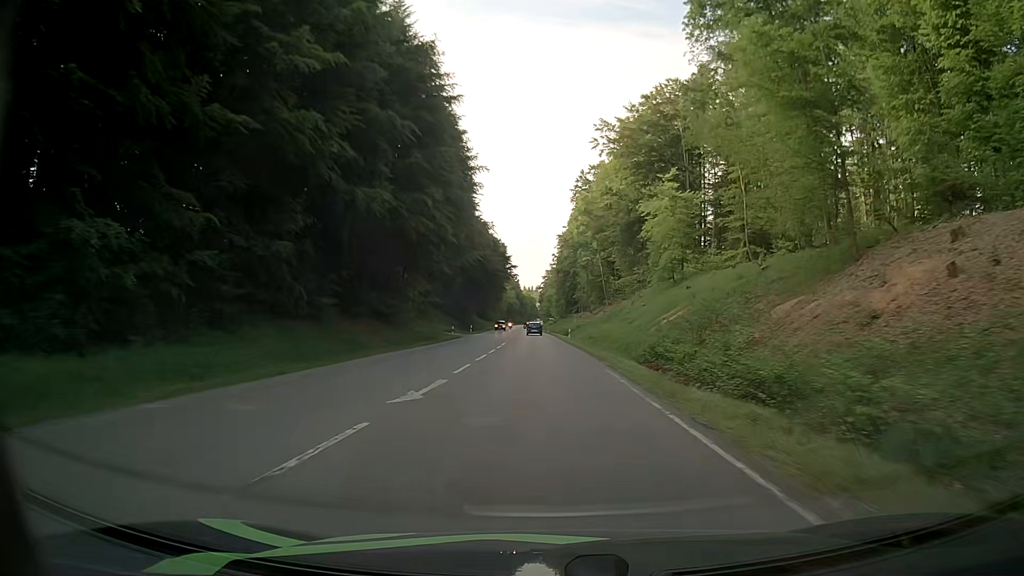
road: secondary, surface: asphalt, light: Day
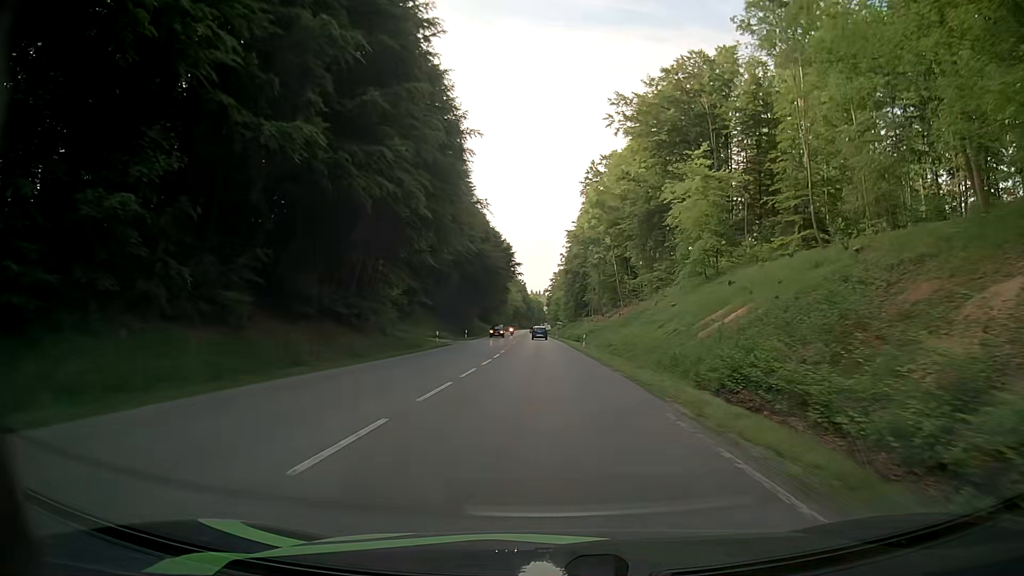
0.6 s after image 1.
(0.0, +12.1) m; 0°
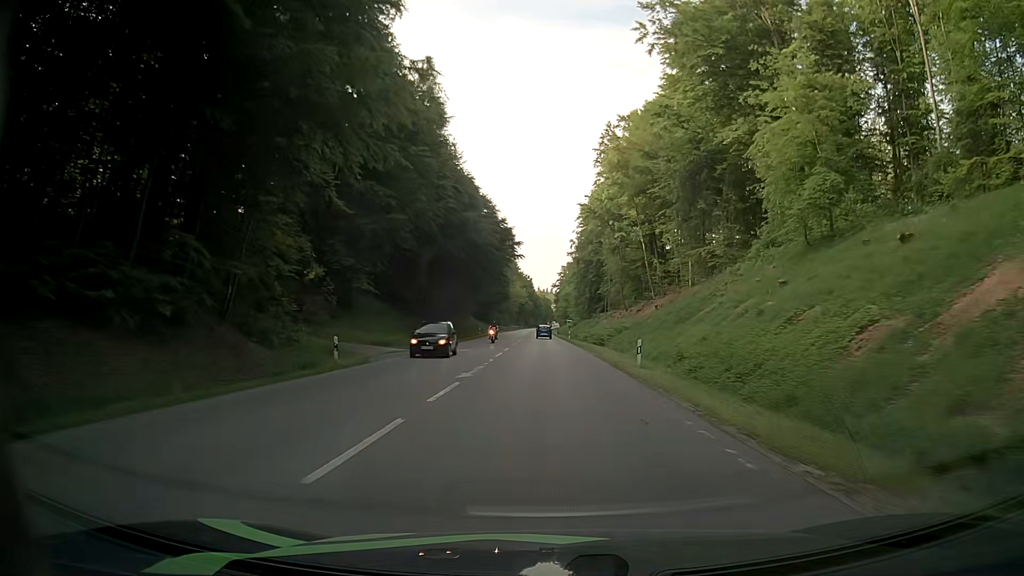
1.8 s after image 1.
(-0.1, +24.3) m; -1°
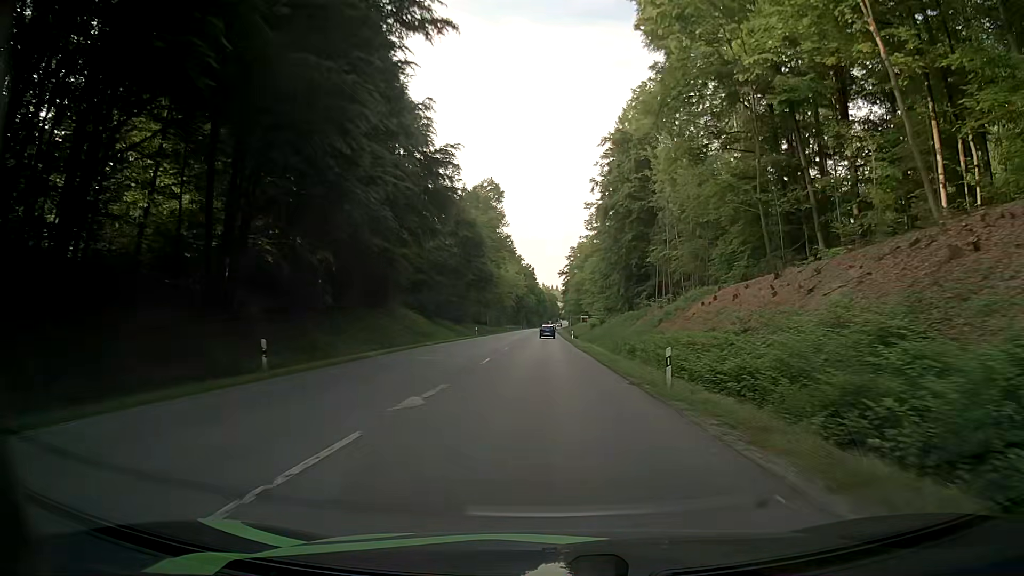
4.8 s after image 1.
(+0.2, +61.6) m; 0°
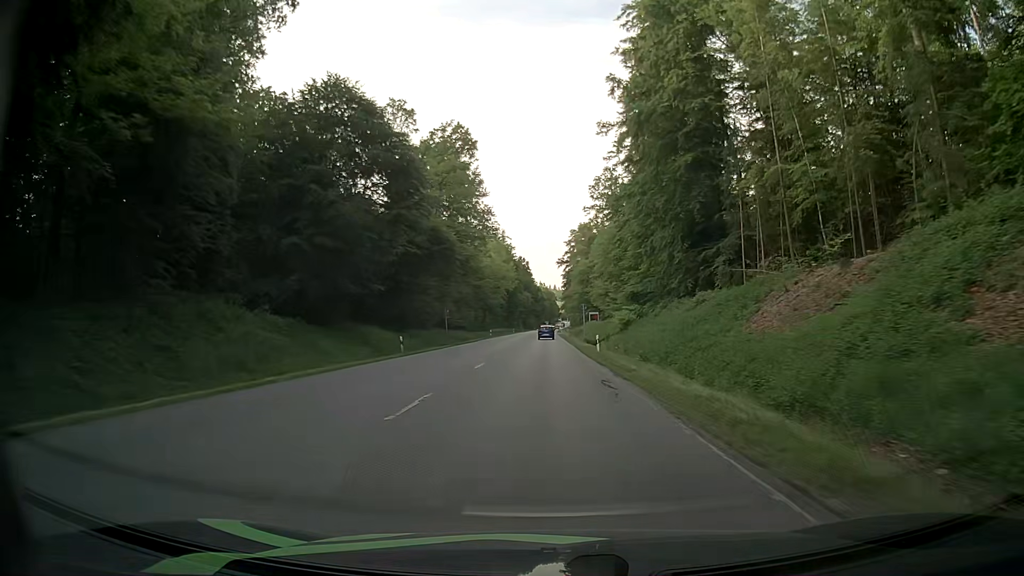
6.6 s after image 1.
(0.0, +37.6) m; 0°
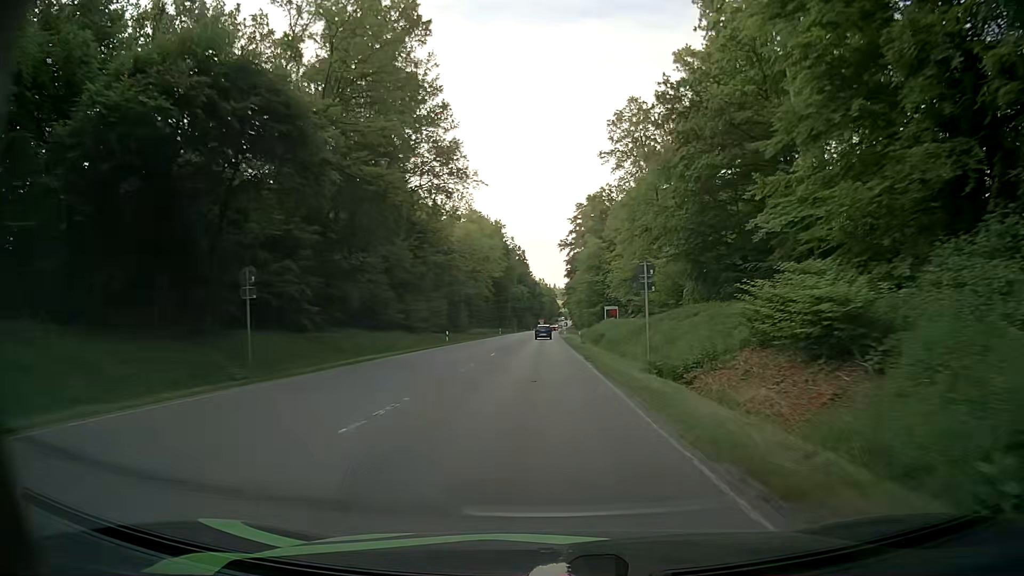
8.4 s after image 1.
(+0.1, +37.8) m; 0°
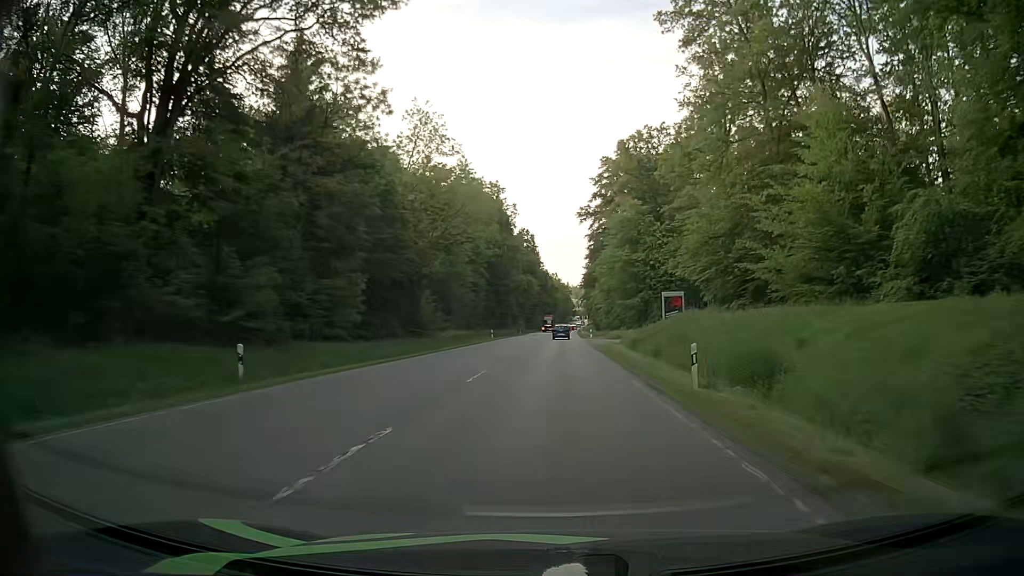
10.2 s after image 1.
(-0.5, +37.6) m; -1°
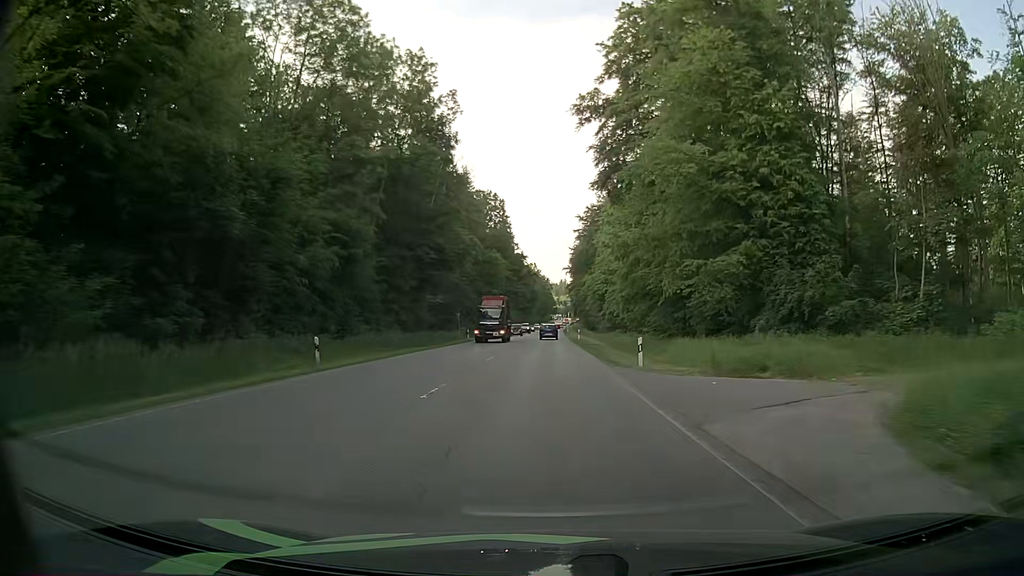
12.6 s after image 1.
(+0.9, +49.8) m; +2°
(0, +10) (0, +20) (0, +30) (0, +40) (0, +50) (0, +60) (0, +70) (0, +80) (0, +90) (0, +100) m
